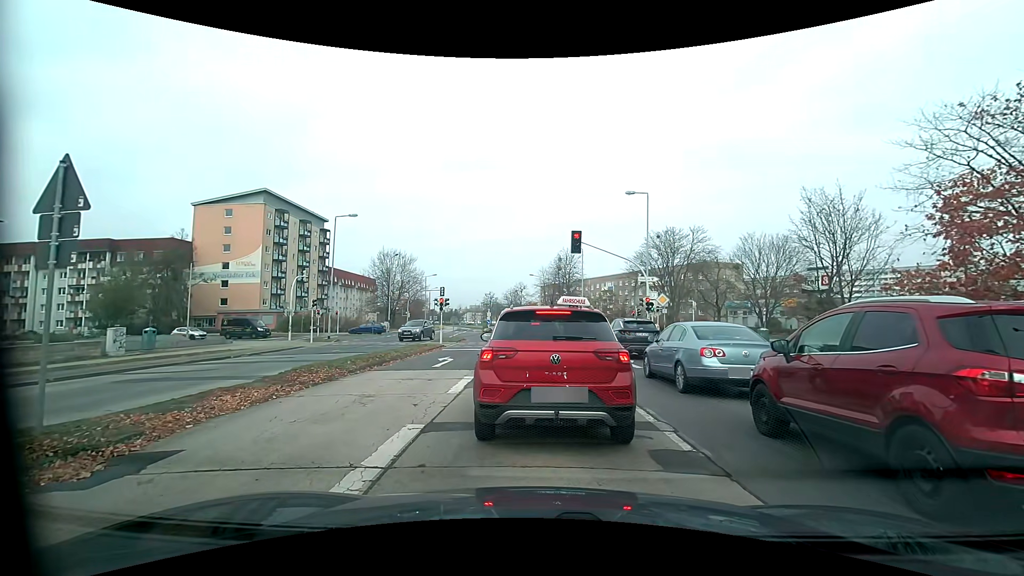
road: tertiary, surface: concrete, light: Day
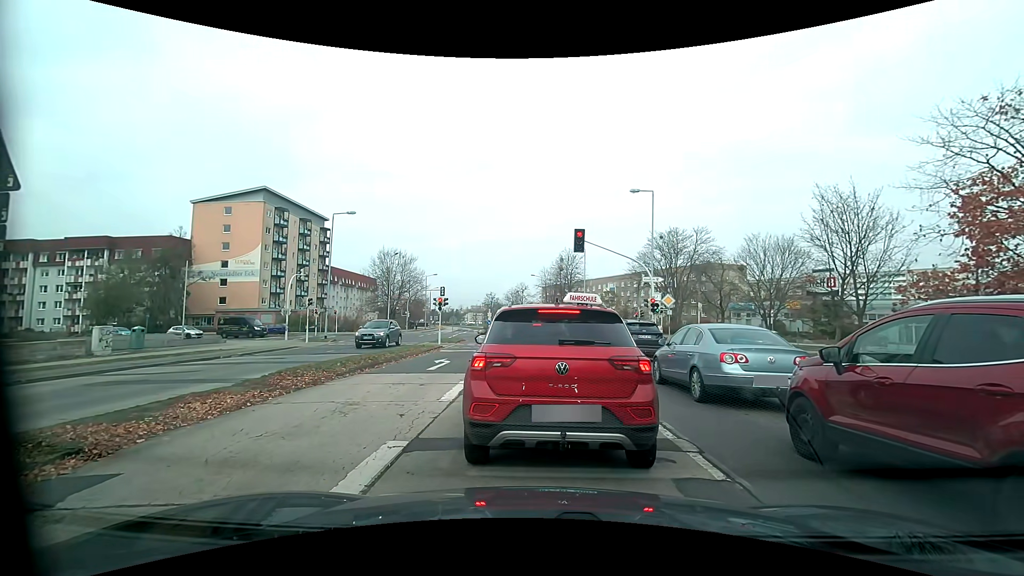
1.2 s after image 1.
(0.0, +0.8) m; 0°
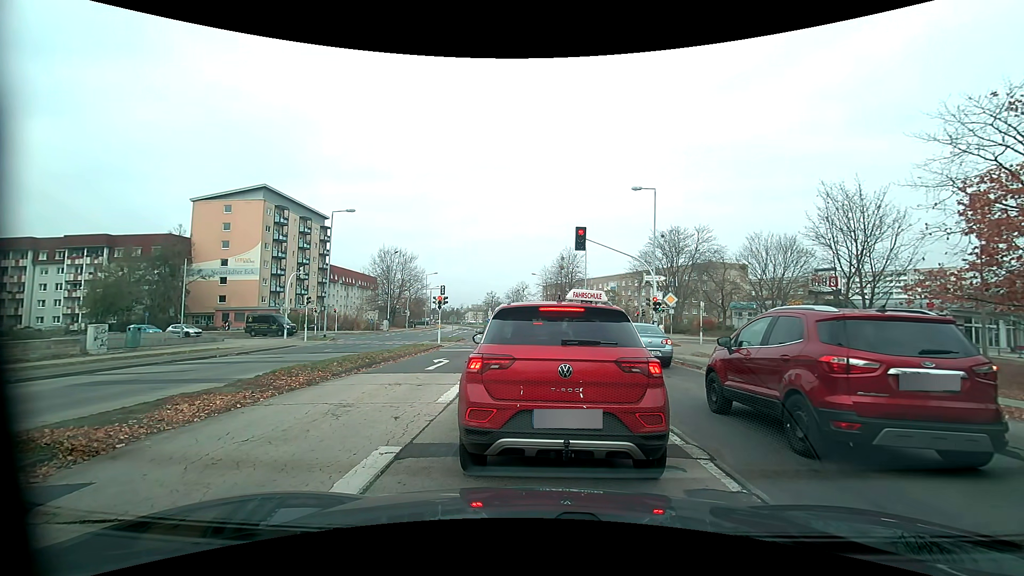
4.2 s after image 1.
(0.0, +0.4) m; 0°
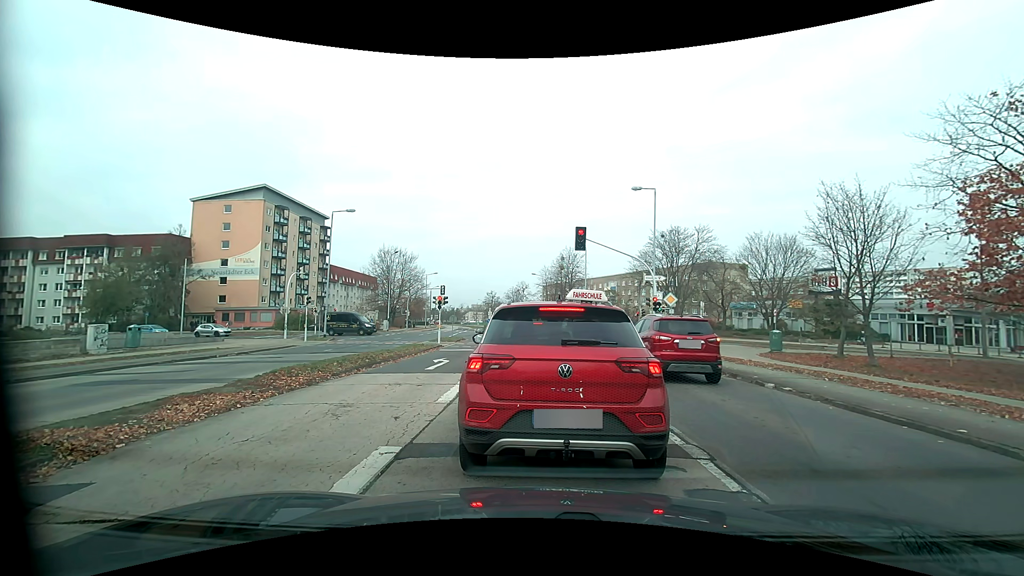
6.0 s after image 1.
(0.0, 0.0) m; 0°
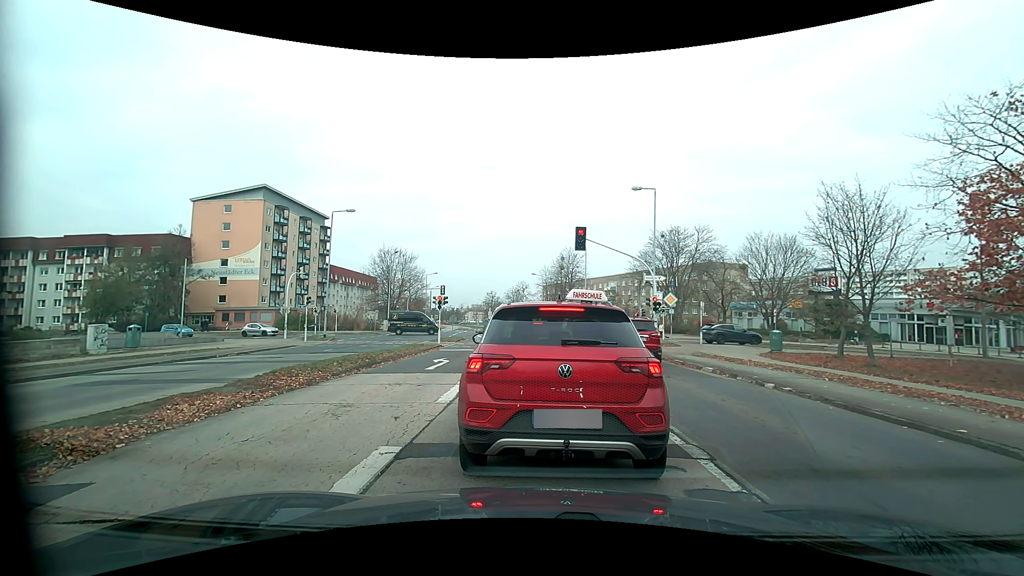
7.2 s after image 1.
(0.0, 0.0) m; 0°
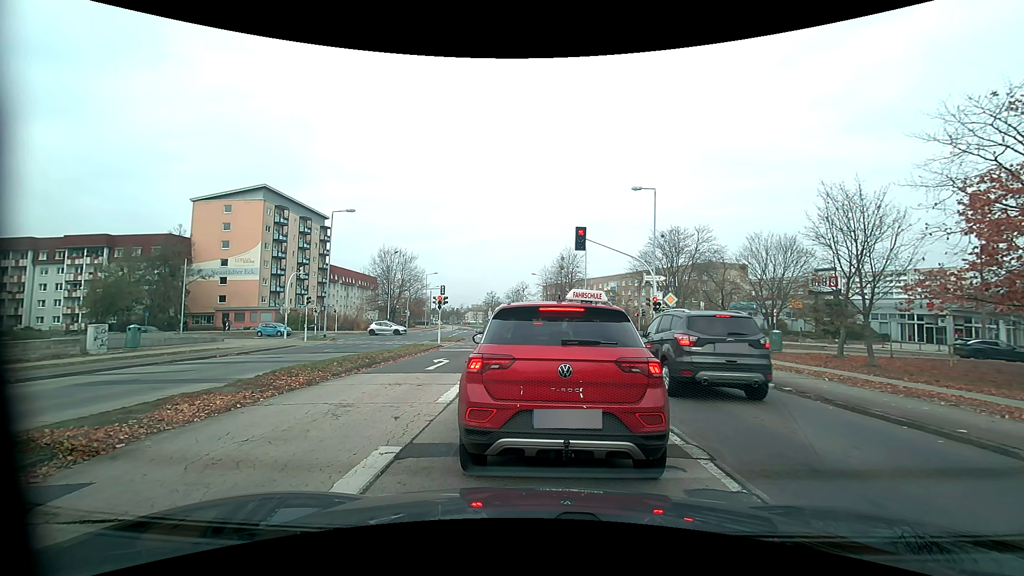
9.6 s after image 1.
(0.0, 0.0) m; 0°
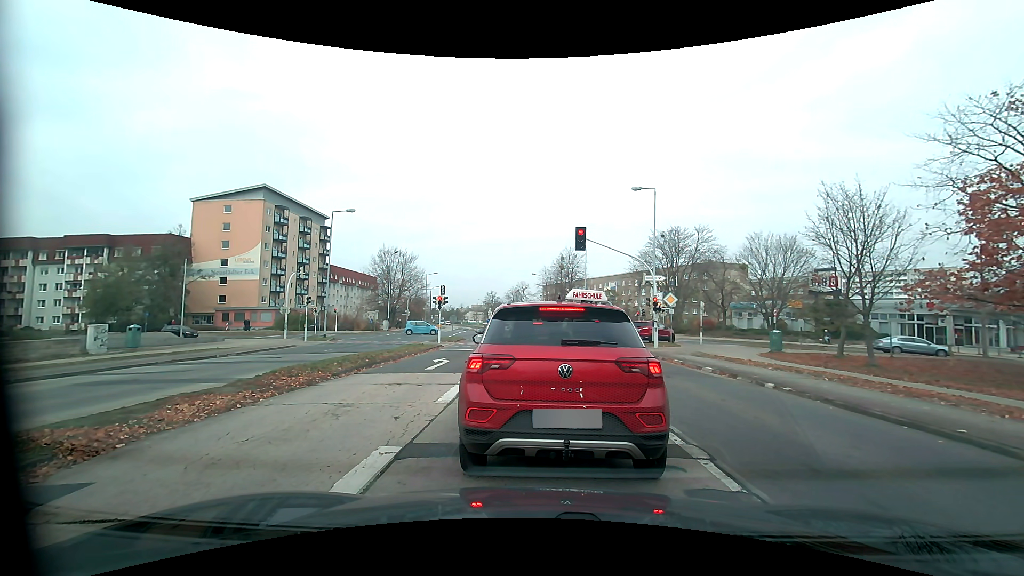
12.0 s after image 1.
(0.0, 0.0) m; 0°
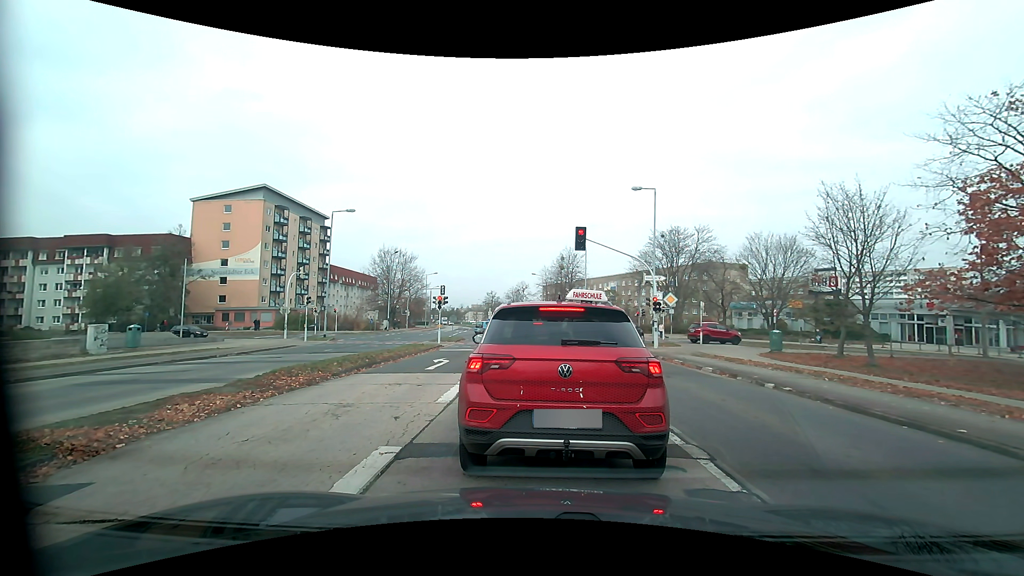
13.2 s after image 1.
(0.0, 0.0) m; 0°
